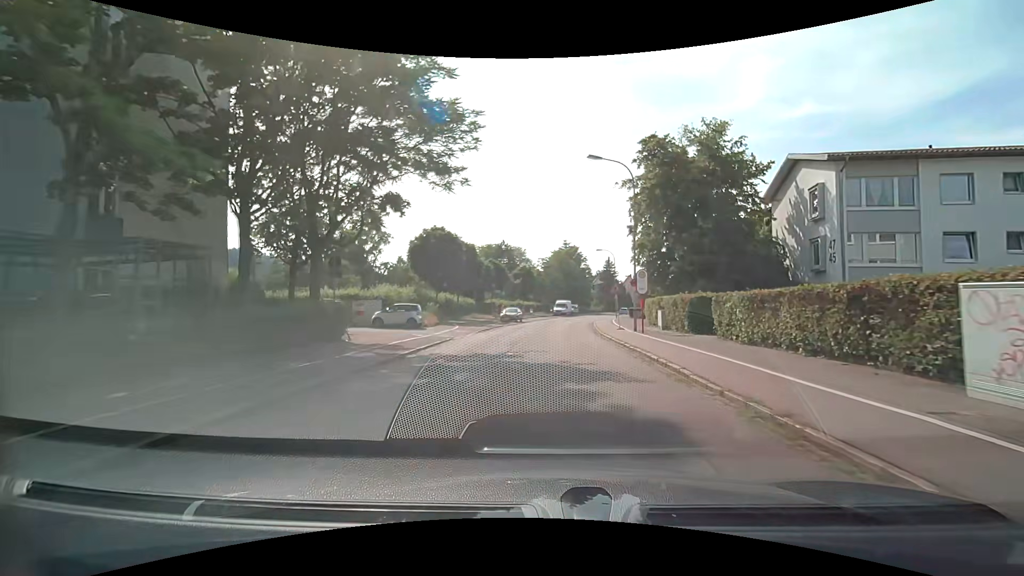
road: tertiary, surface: asphalt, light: Day
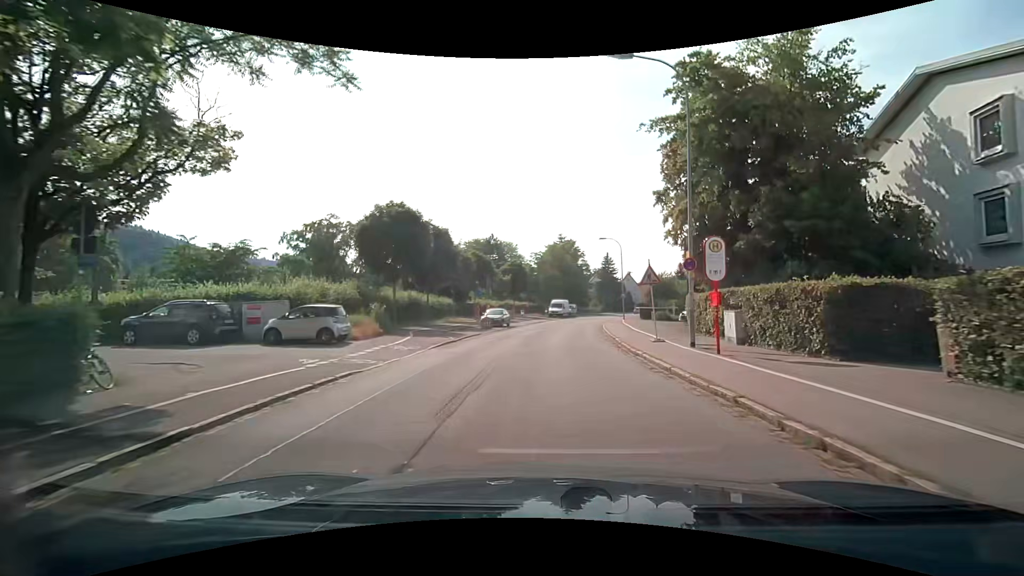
(0.0, +10.9) m; 0°
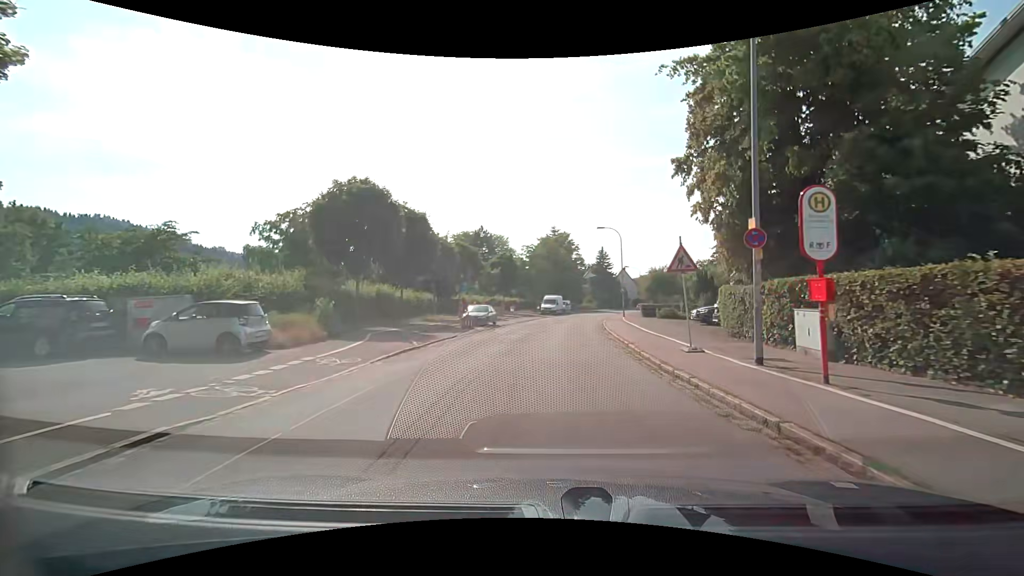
(0.0, +5.2) m; +1°
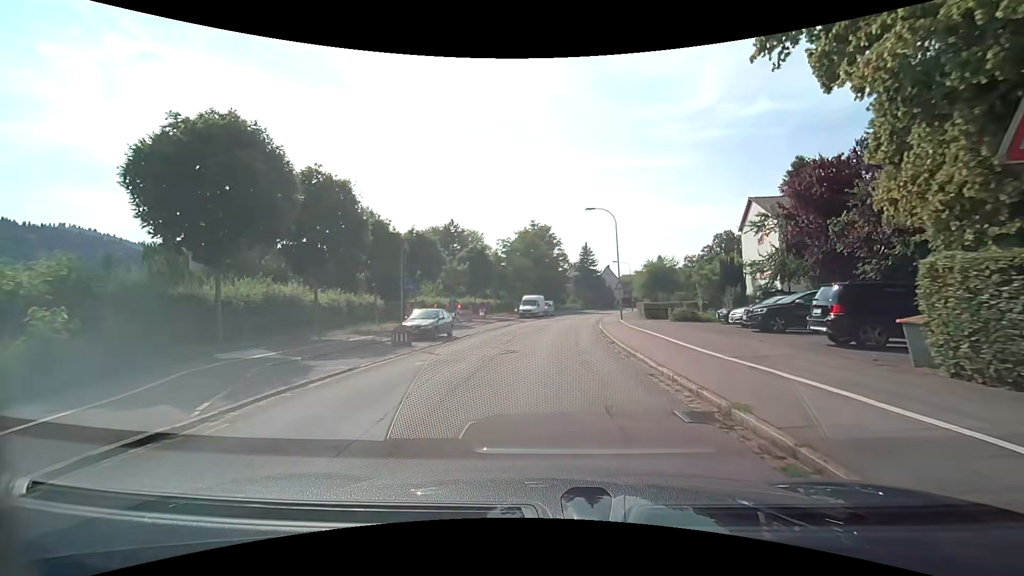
(+0.2, +10.3) m; +2°
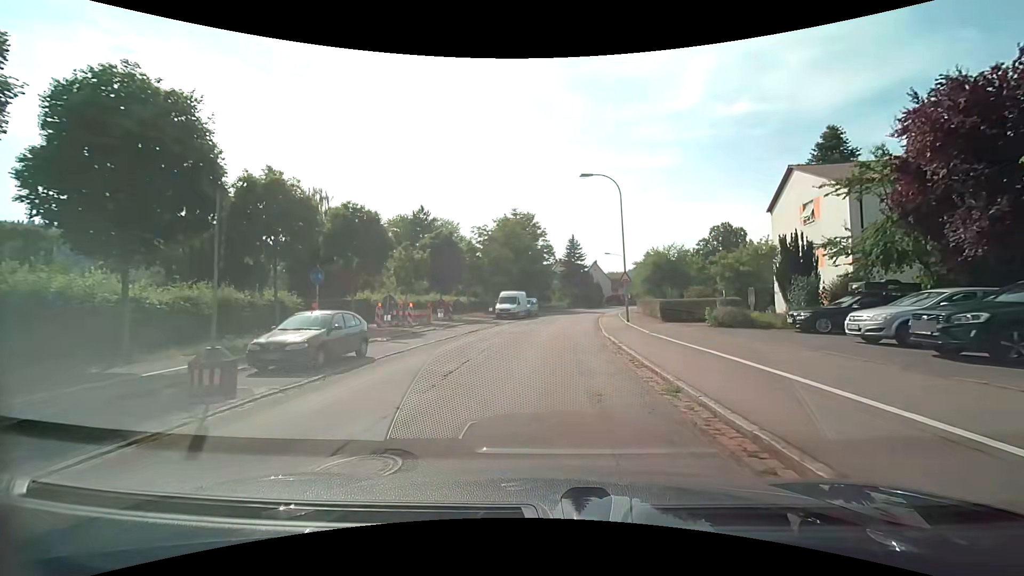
(+0.1, +10.3) m; +1°
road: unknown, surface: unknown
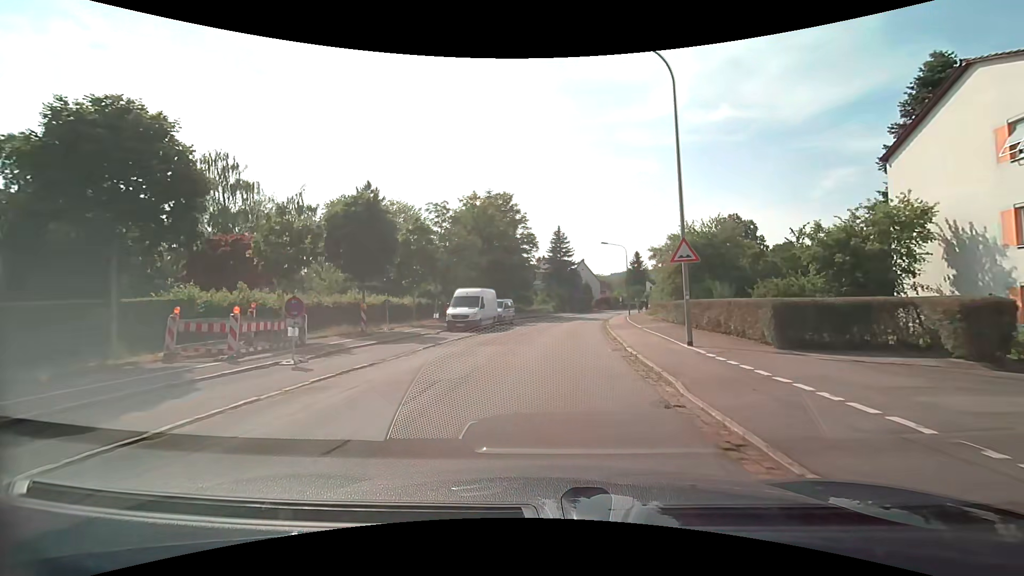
(+0.3, +15.8) m; +2°
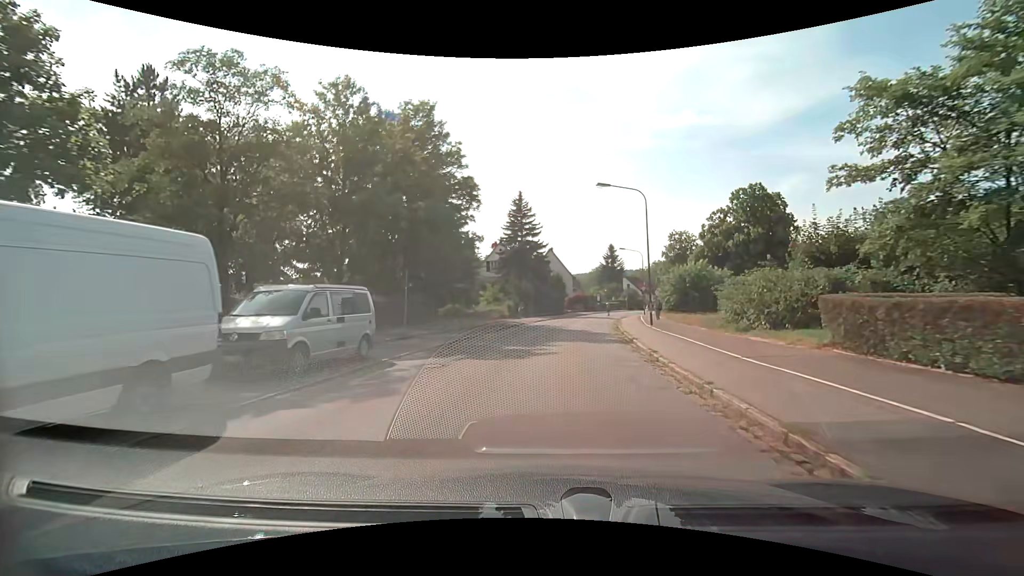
(+1.1, +27.3) m; +4°
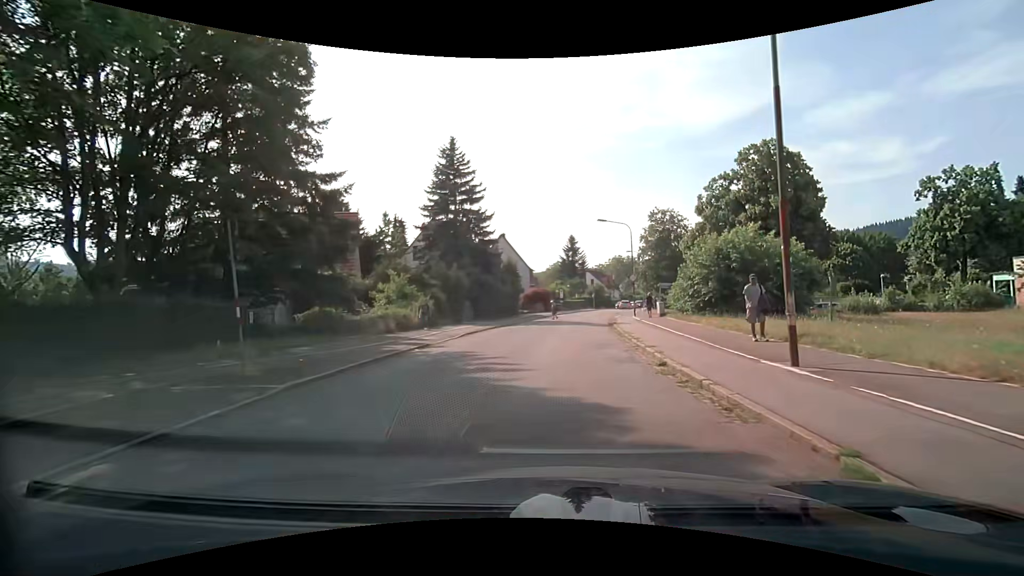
(+0.8, +19.9) m; +5°
